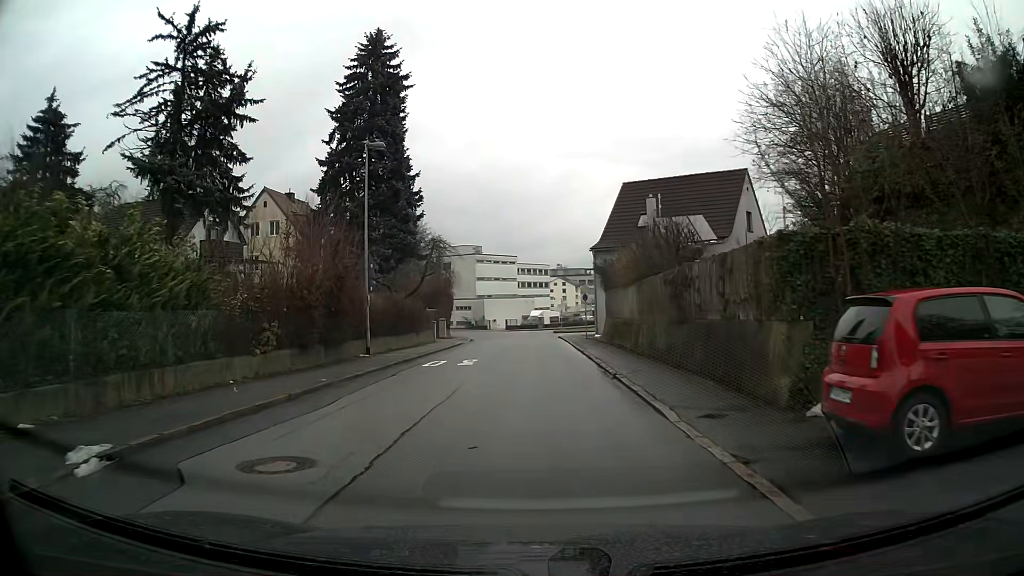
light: Day
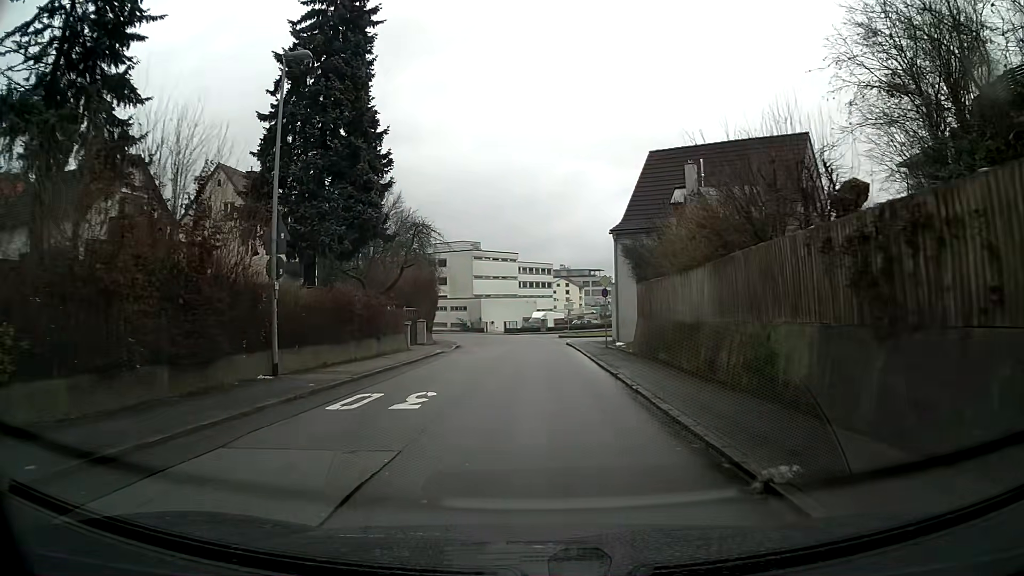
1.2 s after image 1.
(0.0, +9.8) m; 0°
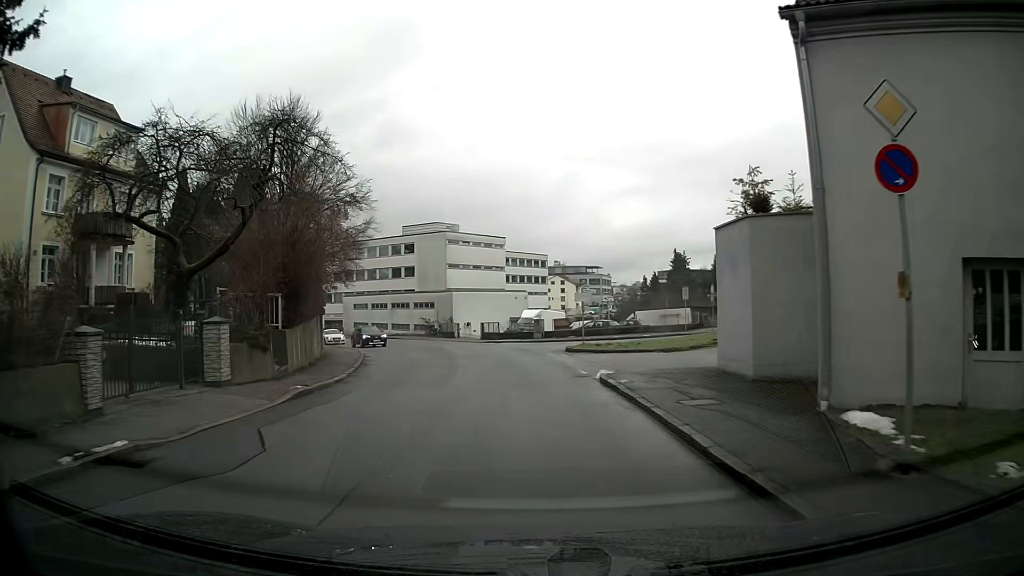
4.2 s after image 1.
(+0.1, +24.6) m; 0°
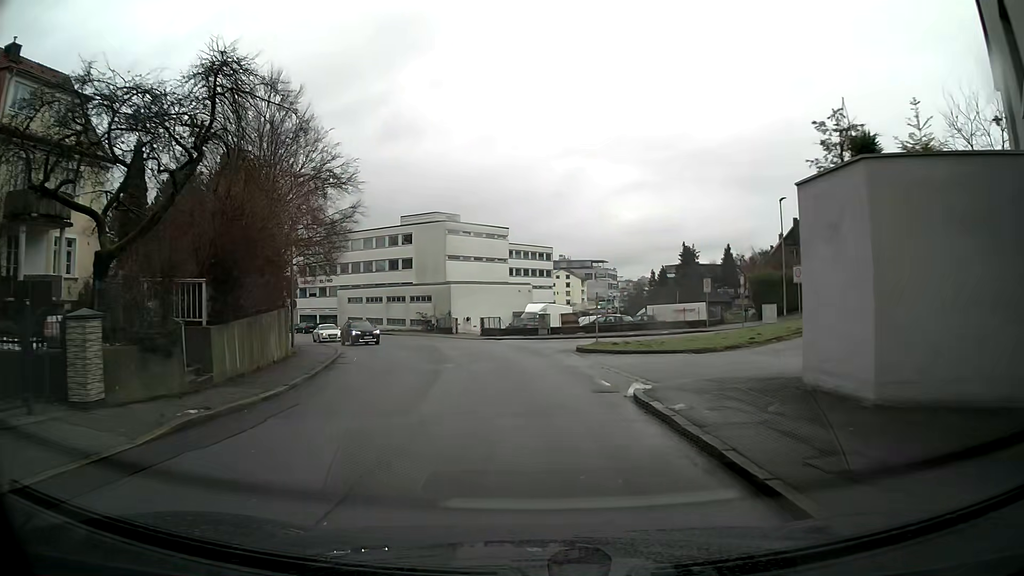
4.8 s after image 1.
(0.0, +4.9) m; 0°
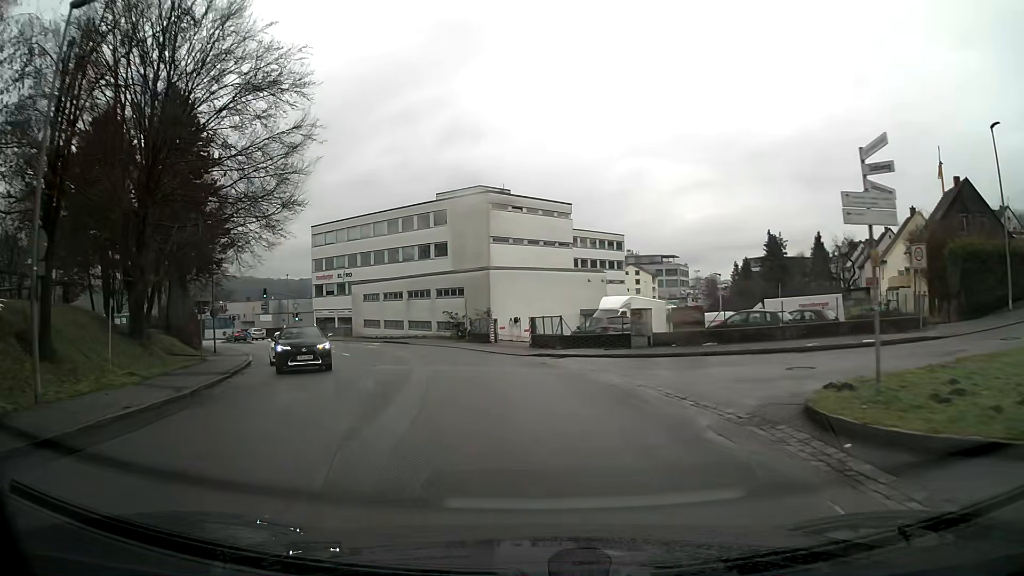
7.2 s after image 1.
(-0.8, +19.9) m; -6°
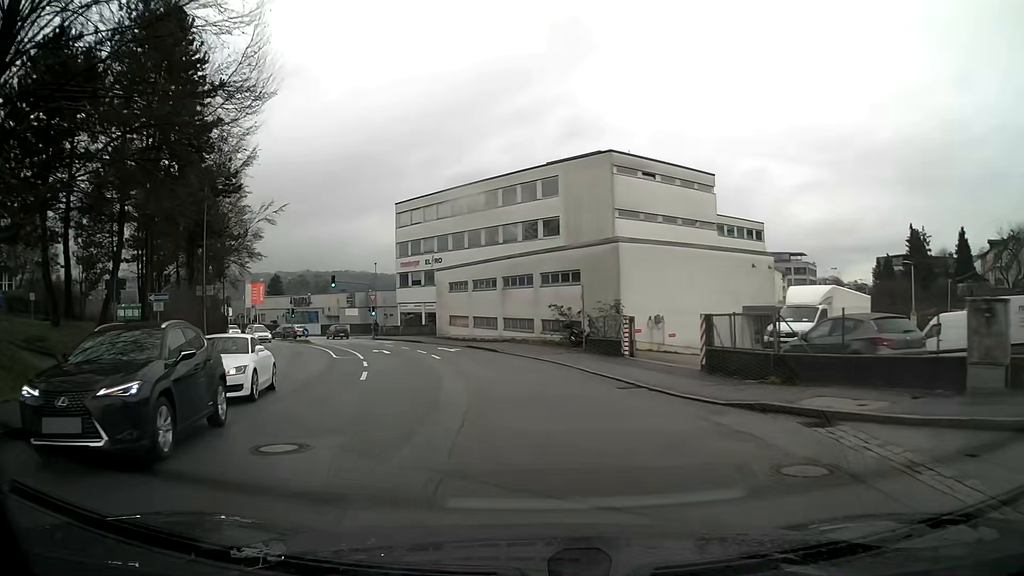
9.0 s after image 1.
(-1.3, +14.9) m; -10°
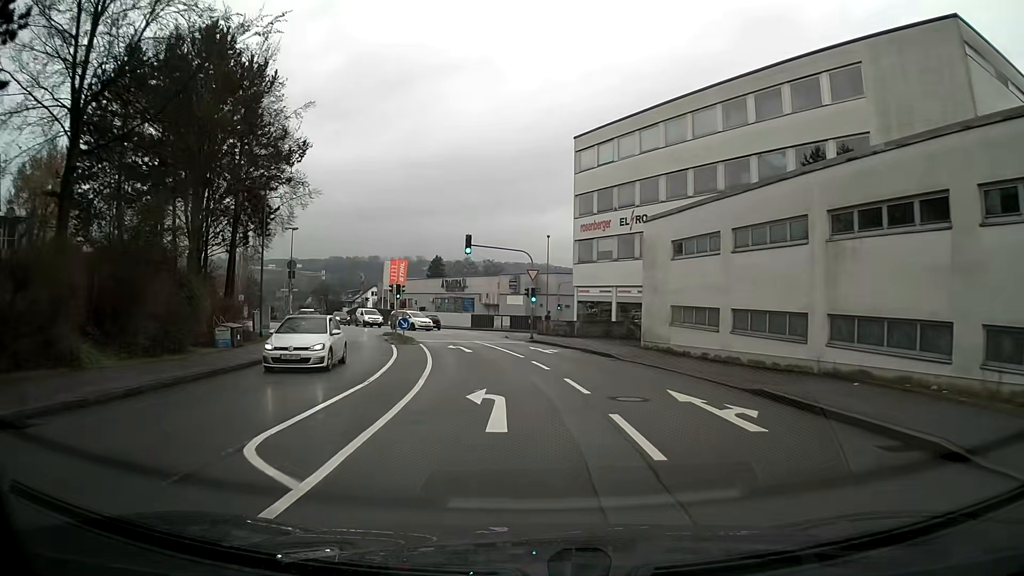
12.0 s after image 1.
(-3.8, +24.5) m; -15°
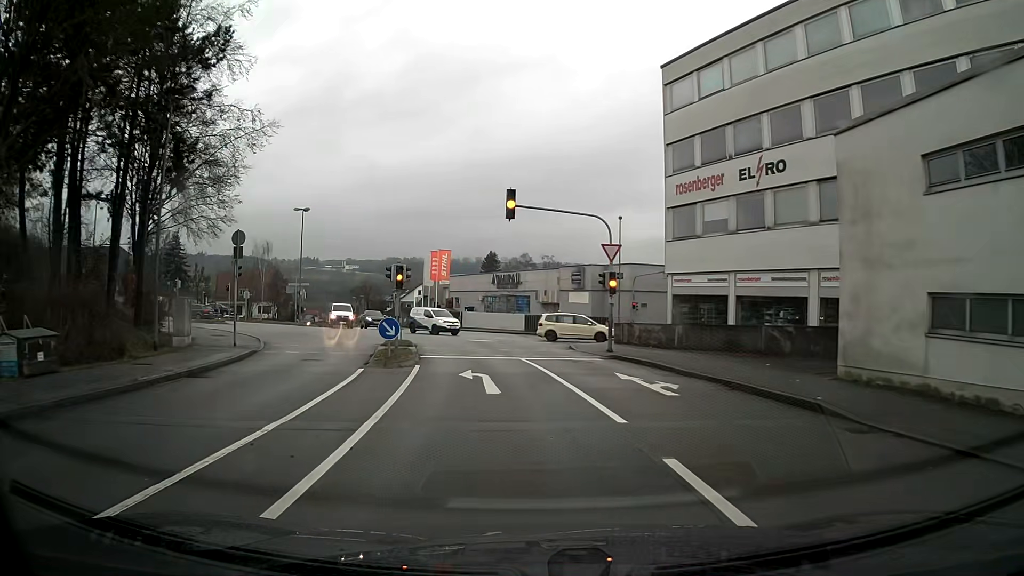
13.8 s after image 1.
(-0.5, +14.3) m; -5°
